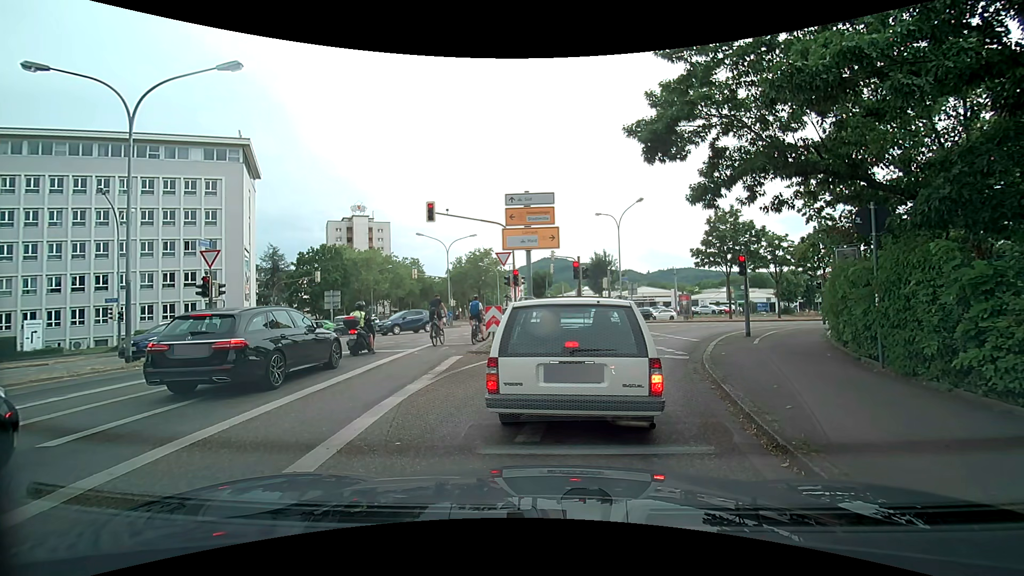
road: secondary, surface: asphalt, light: Day
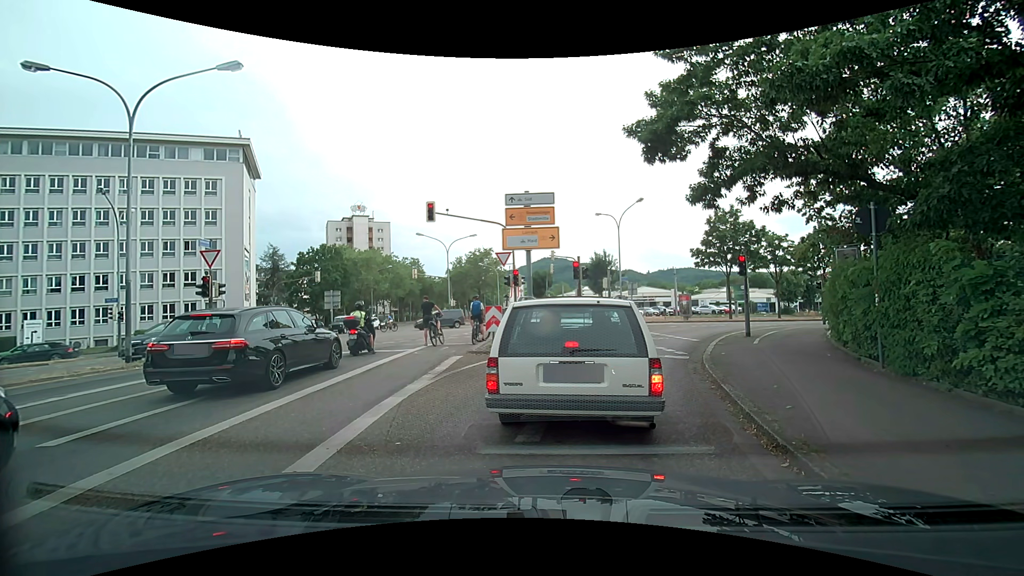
(0.0, 0.0) m; 0°
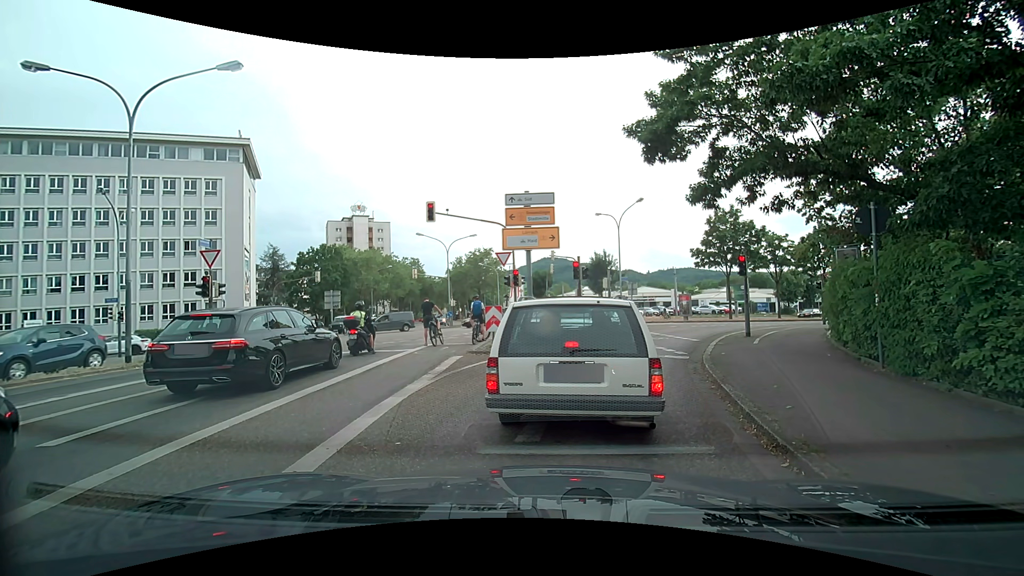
(0.0, 0.0) m; 0°
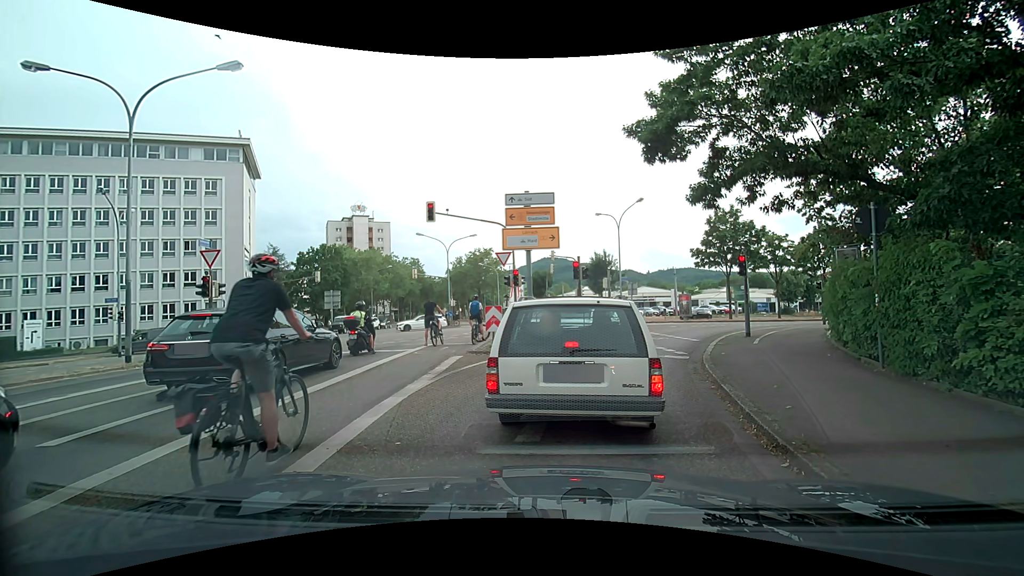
(0.0, 0.0) m; 0°
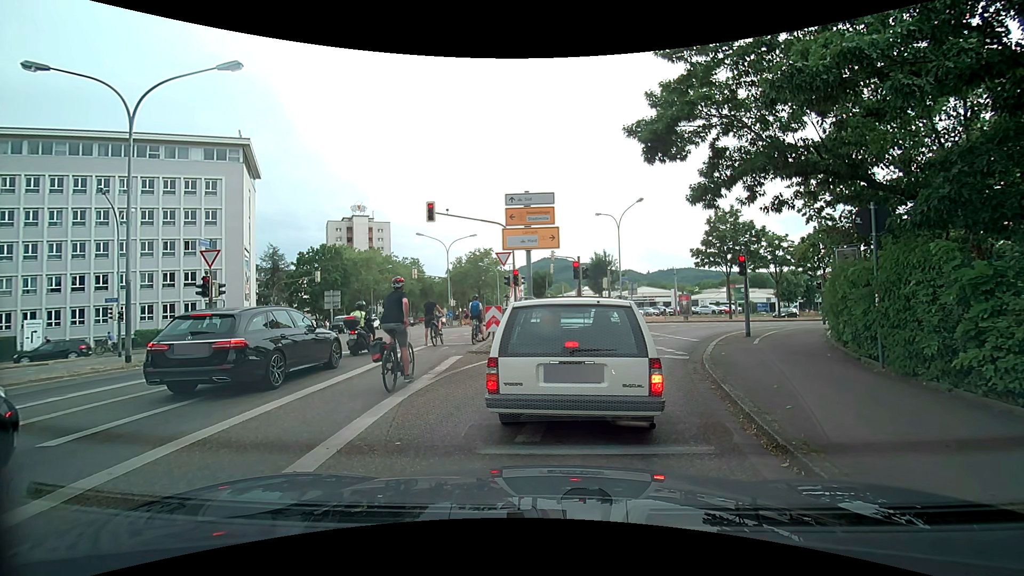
(0.0, 0.0) m; 0°
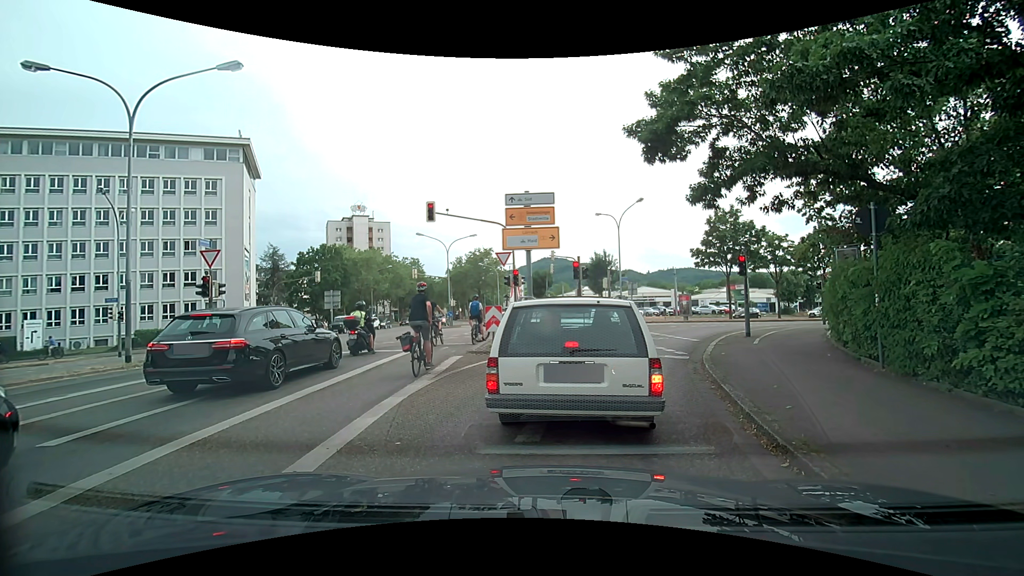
(0.0, 0.0) m; 0°
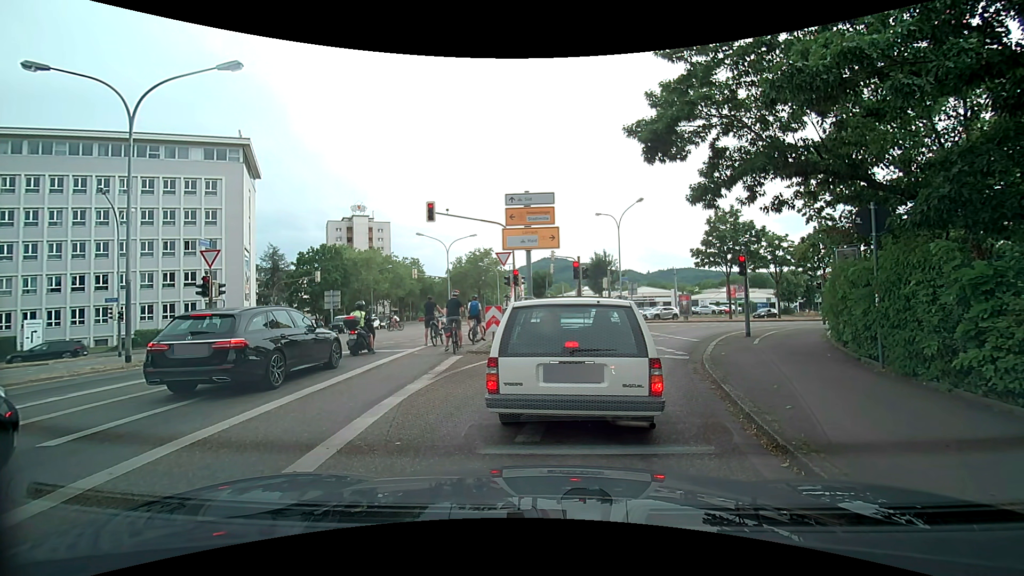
(0.0, 0.0) m; 0°
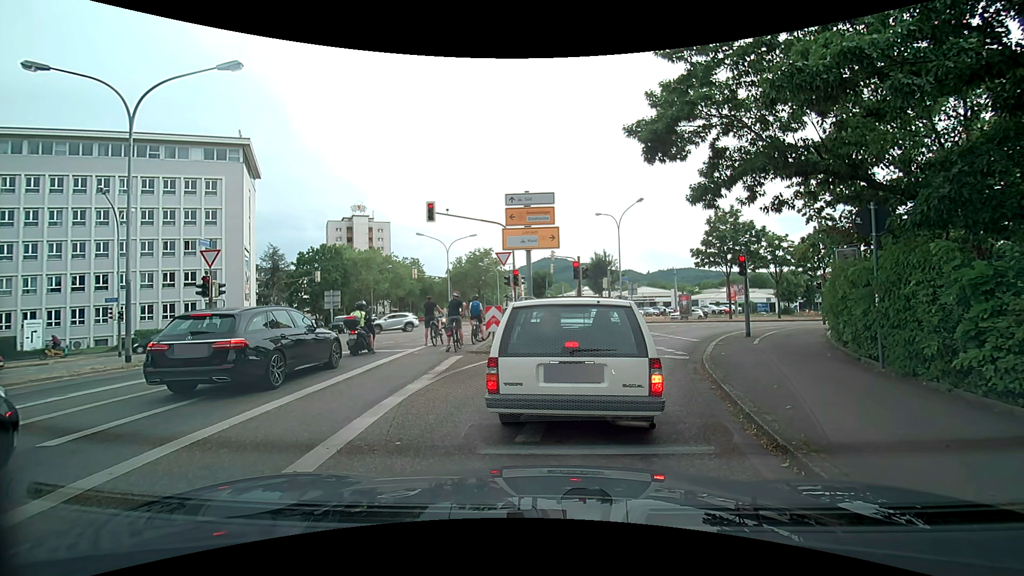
(0.0, 0.0) m; 0°
